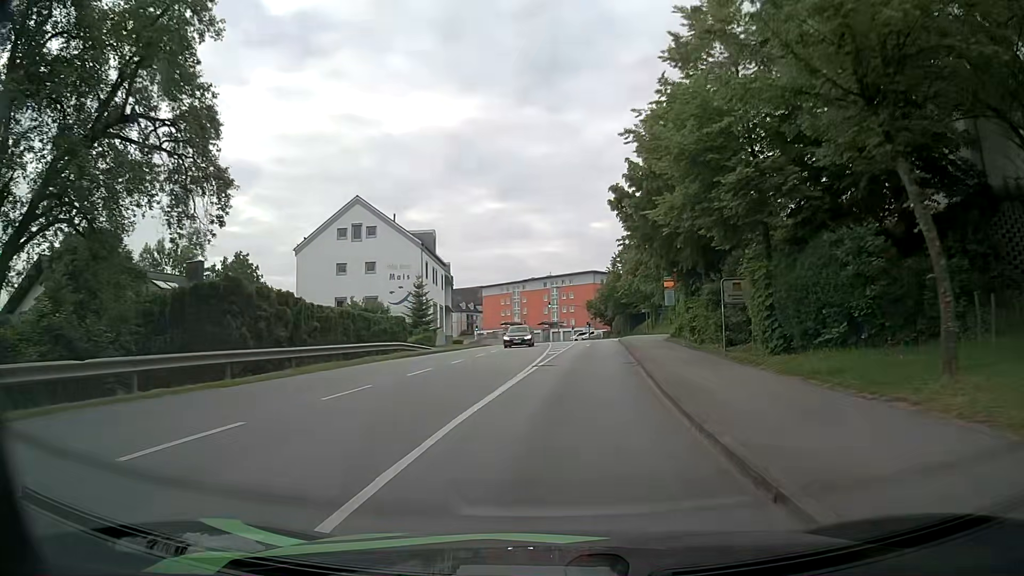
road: tertiary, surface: asphalt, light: Day
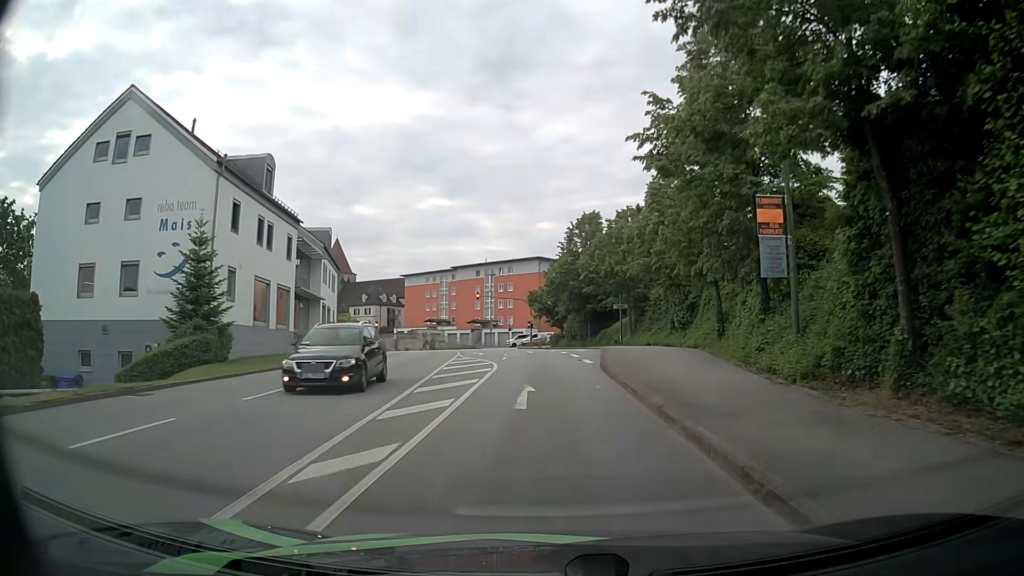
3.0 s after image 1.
(+1.6, +29.1) m; +4°
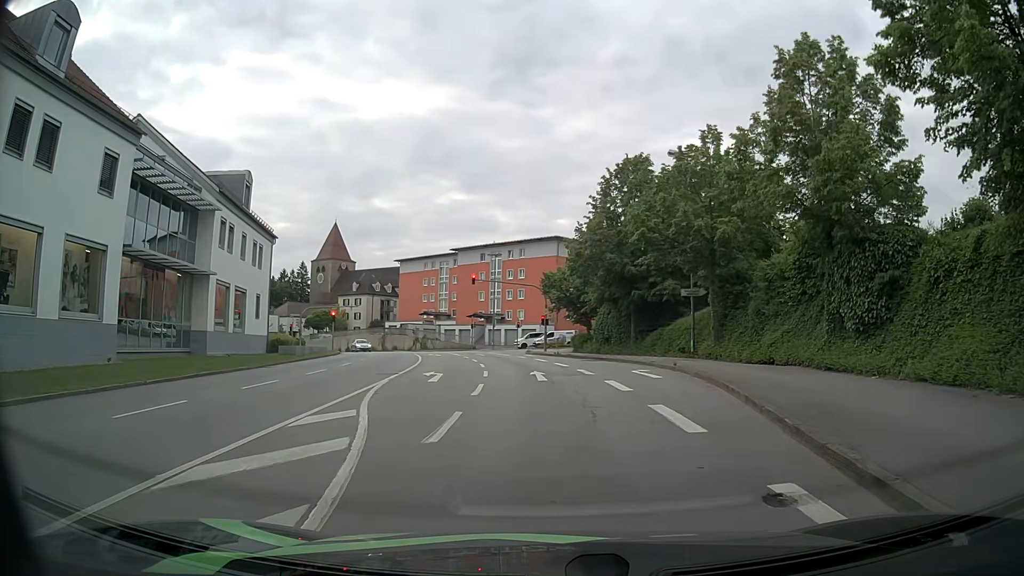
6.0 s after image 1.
(-0.2, +21.1) m; -1°
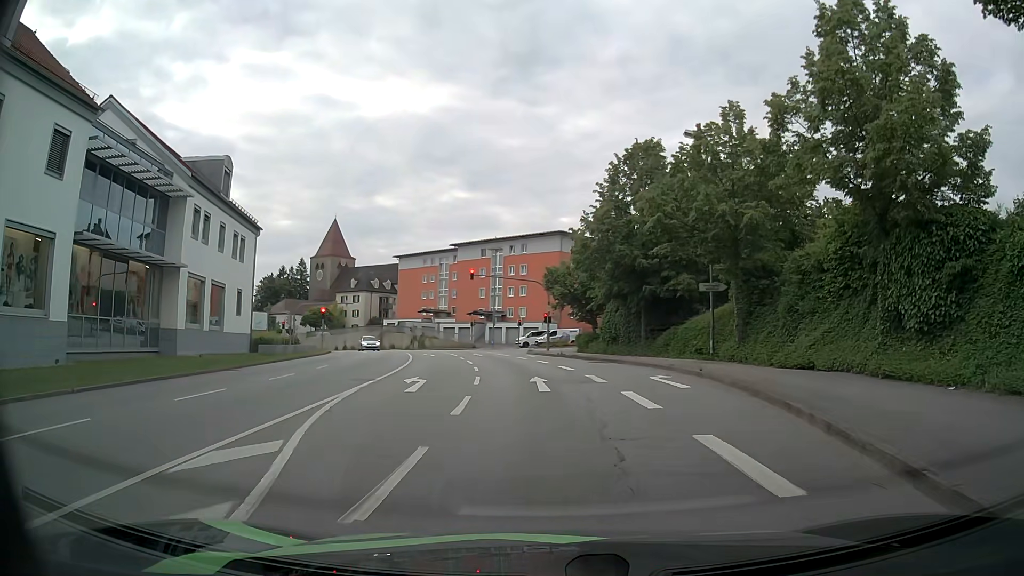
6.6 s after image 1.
(0.0, +3.3) m; +1°
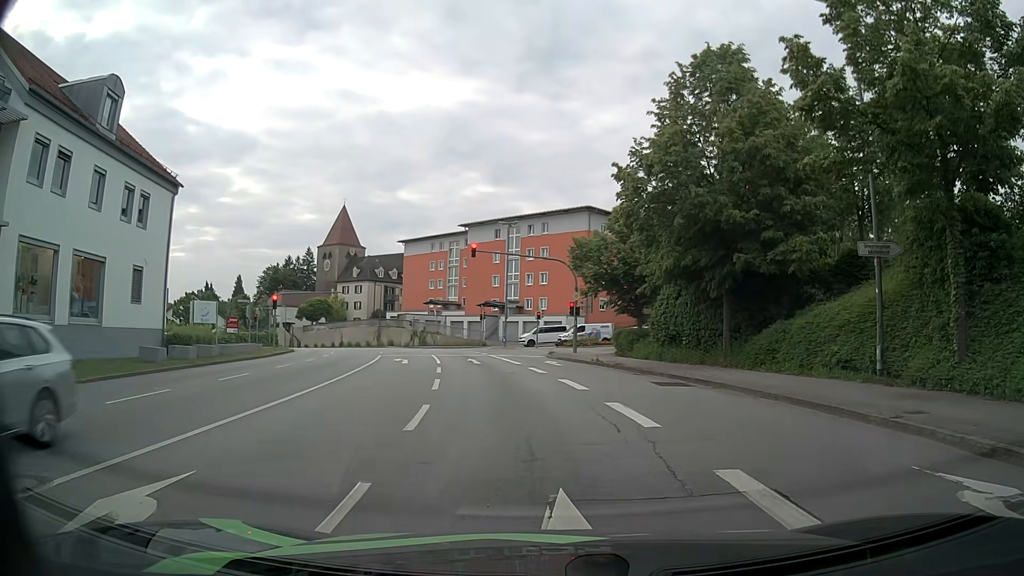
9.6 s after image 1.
(-0.3, +13.7) m; -2°
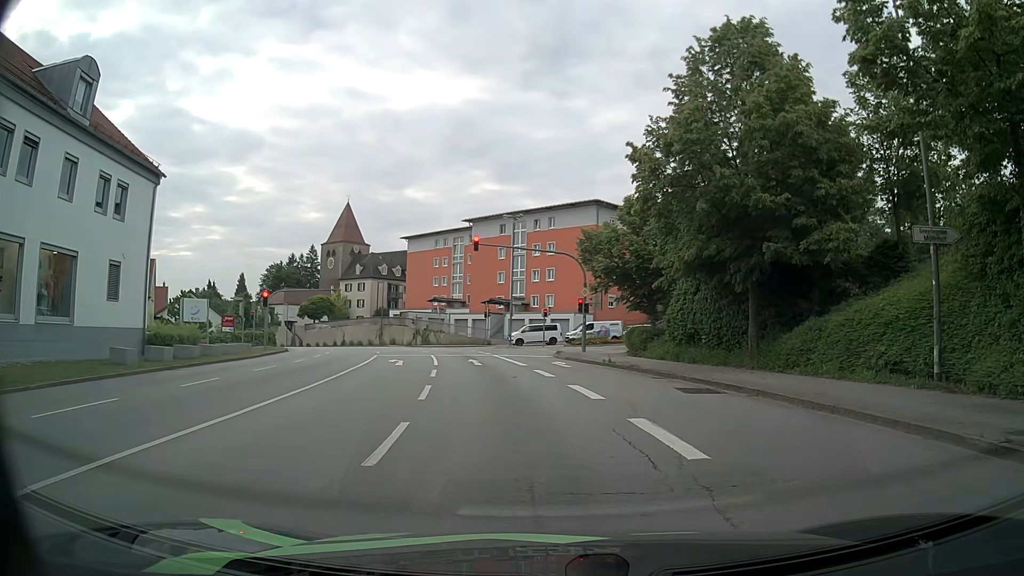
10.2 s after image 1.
(0.0, +2.4) m; -2°
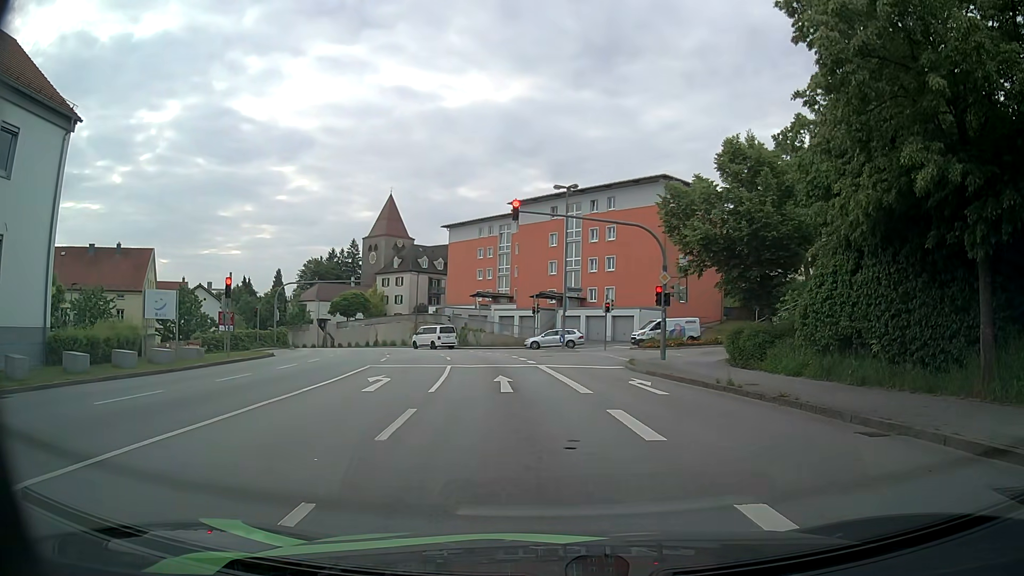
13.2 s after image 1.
(-0.4, +10.6) m; -4°
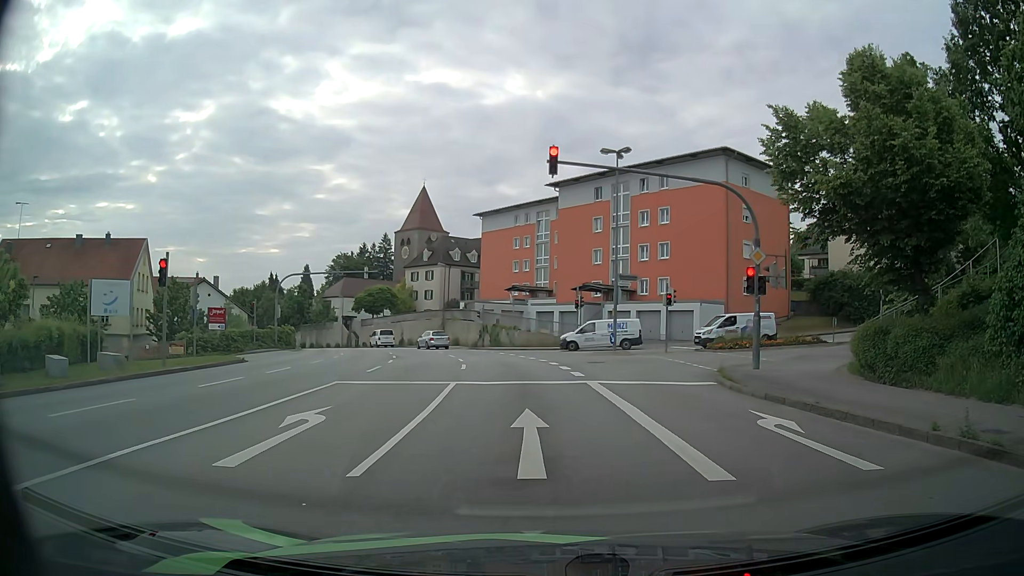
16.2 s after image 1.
(-0.3, +8.0) m; -5°
